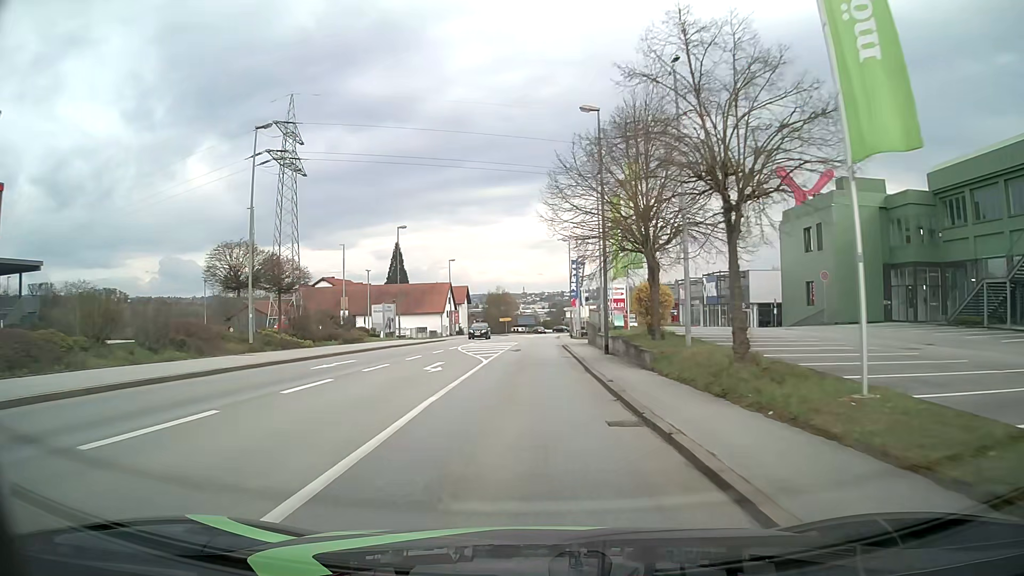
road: tertiary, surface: asphalt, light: Day
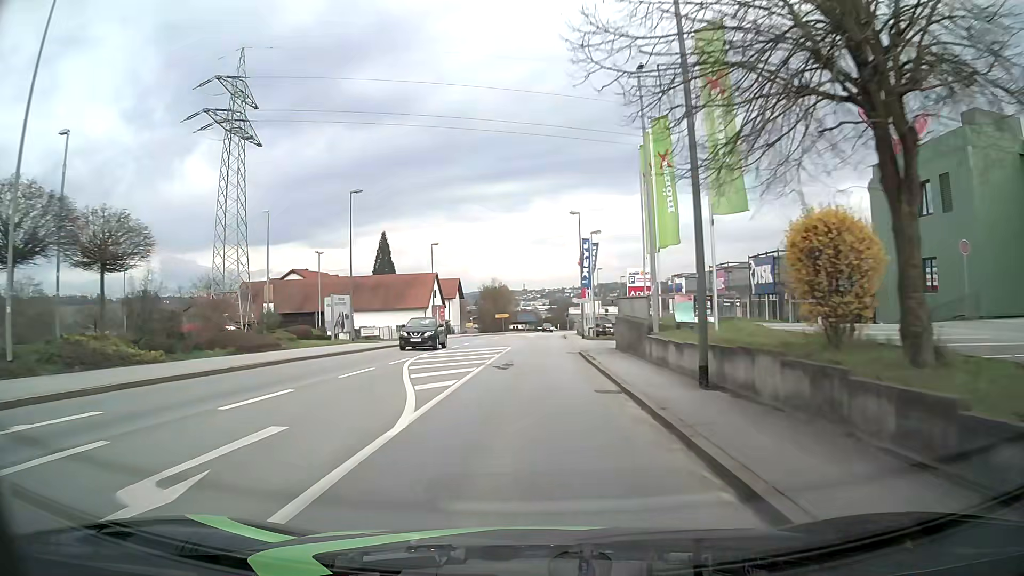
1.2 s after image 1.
(+0.1, +15.4) m; 0°
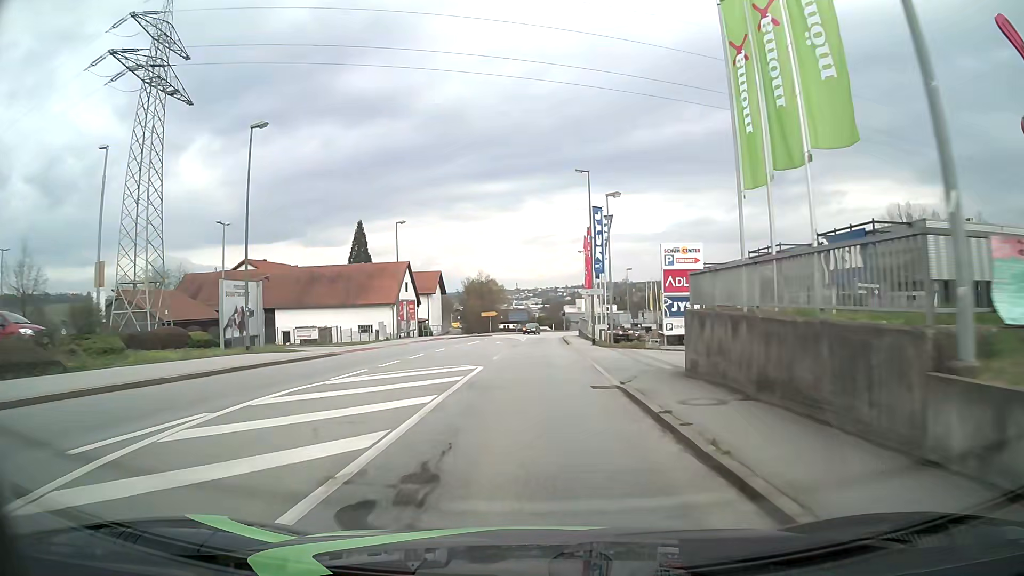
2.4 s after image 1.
(+0.2, +15.4) m; +1°
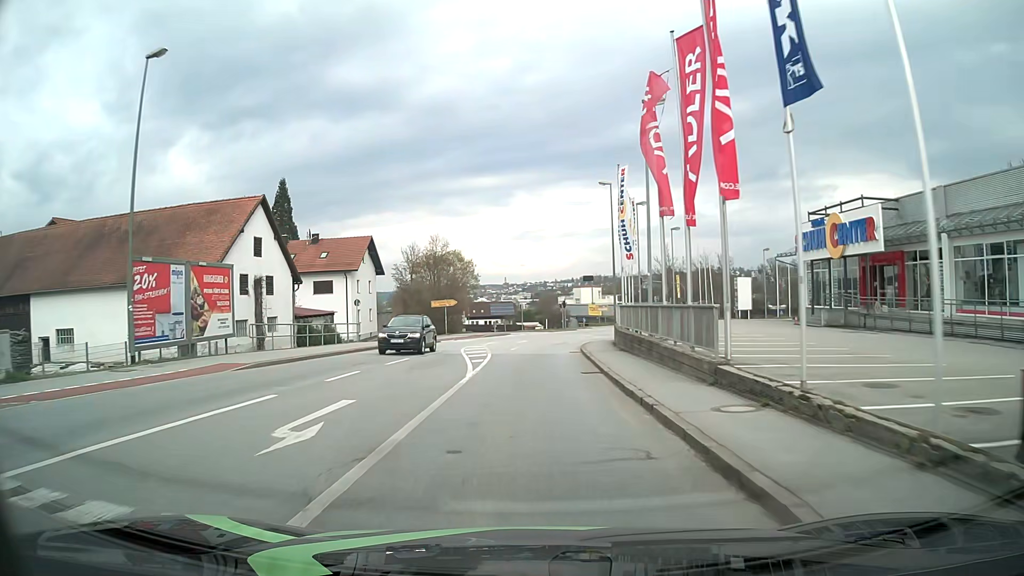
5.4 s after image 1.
(+0.5, +38.3) m; +1°
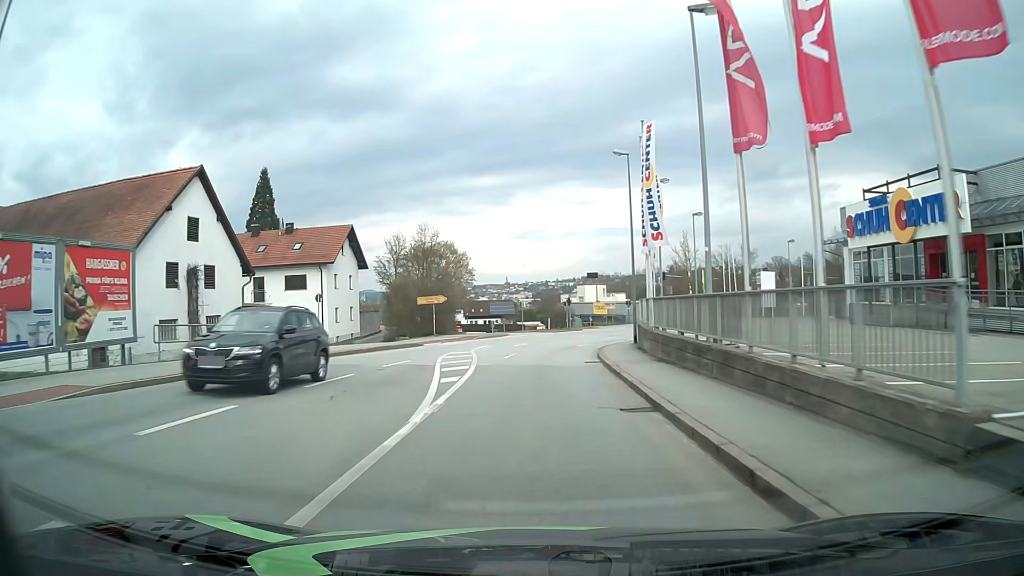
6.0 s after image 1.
(0.0, +7.7) m; 0°
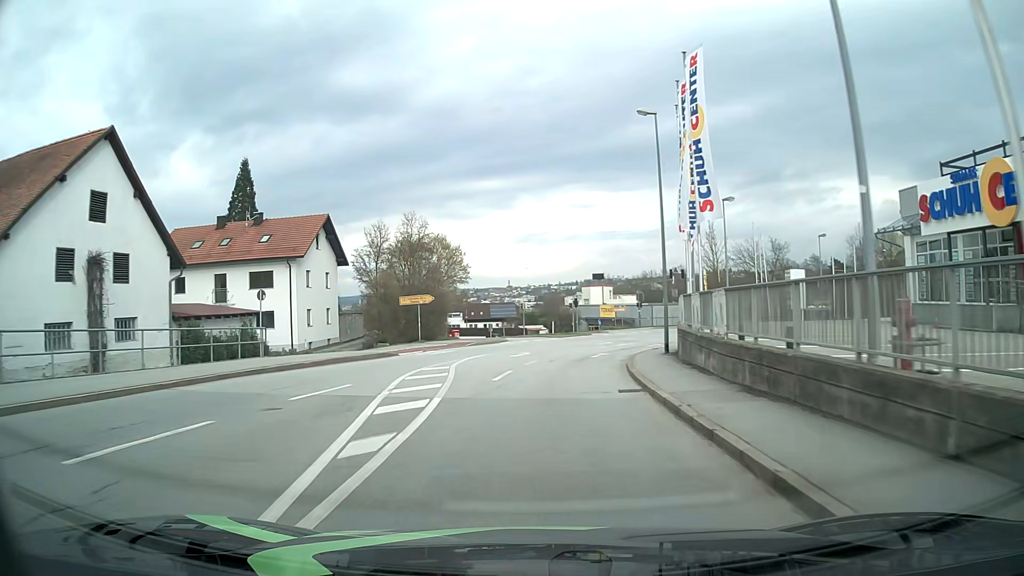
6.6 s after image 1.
(0.0, +7.7) m; -1°
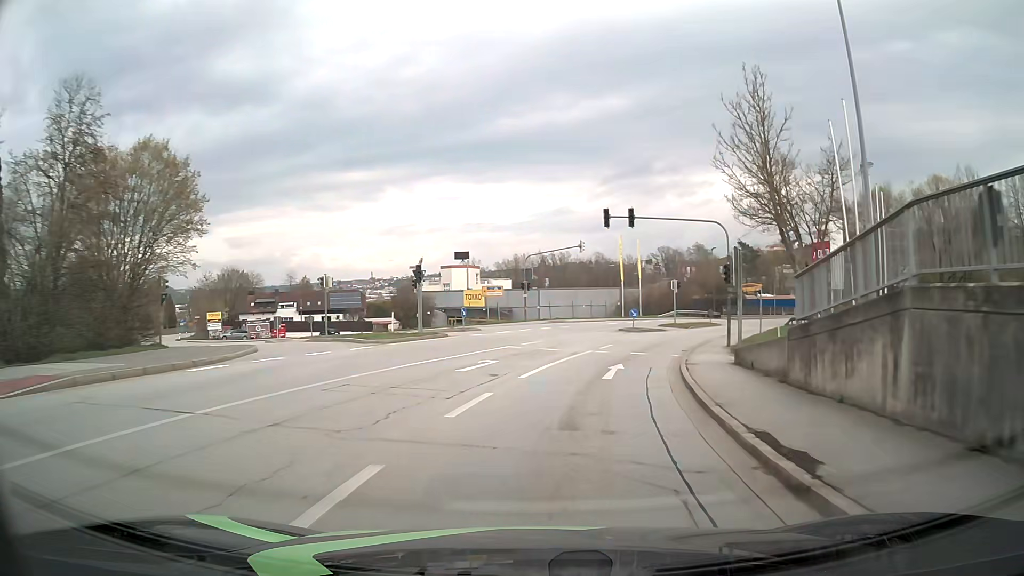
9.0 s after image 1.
(+2.5, +30.4) m; +11°
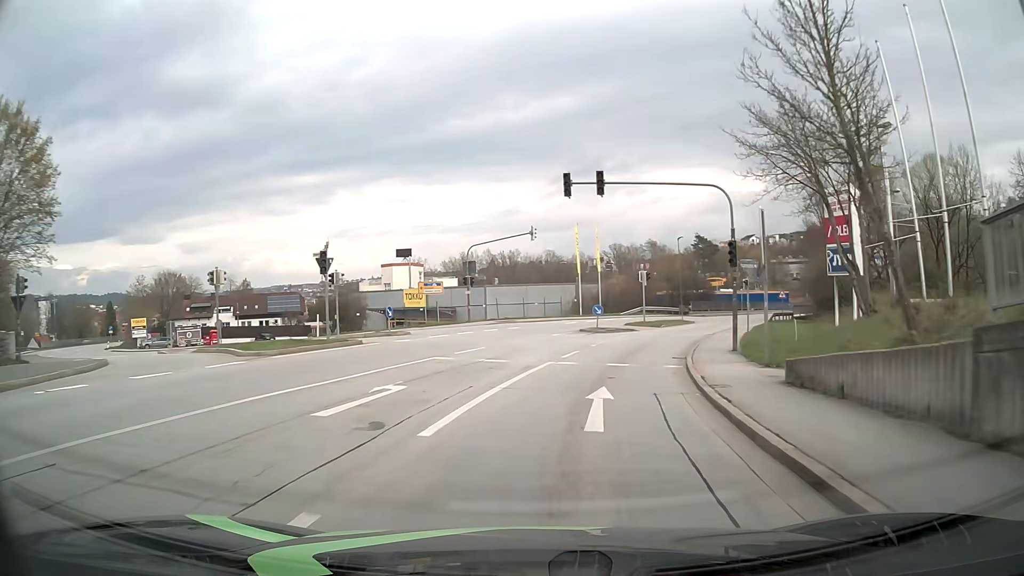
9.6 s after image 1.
(+0.3, +7.7) m; +4°
(+1, +10) (+2, +20) (+5, +30) (+8, +39) (+12, +48) (+17, +57) (+23, +65) (+30, +72) (+37, +79) (+44, +86) m
